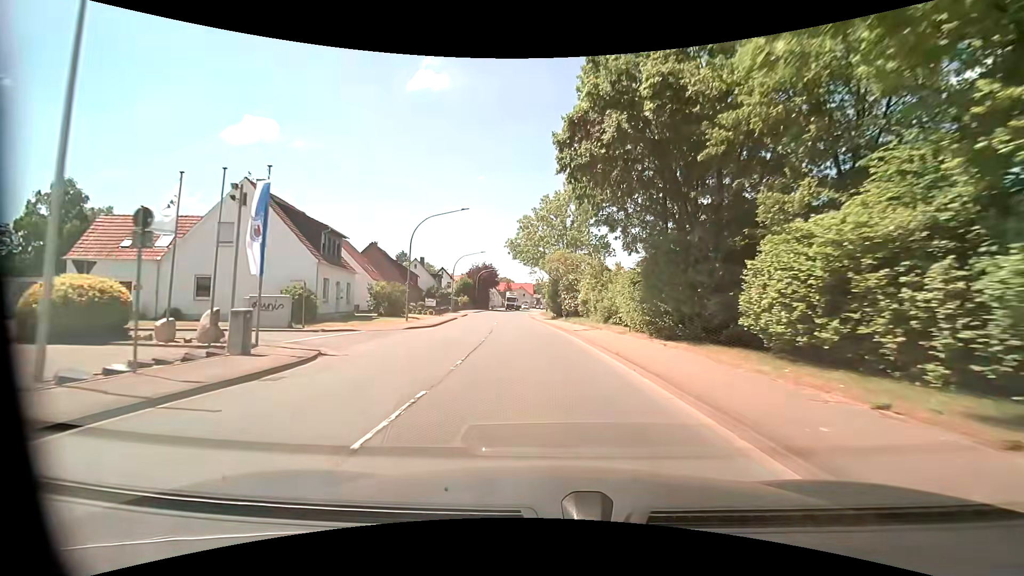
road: primary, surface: asphalt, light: Day
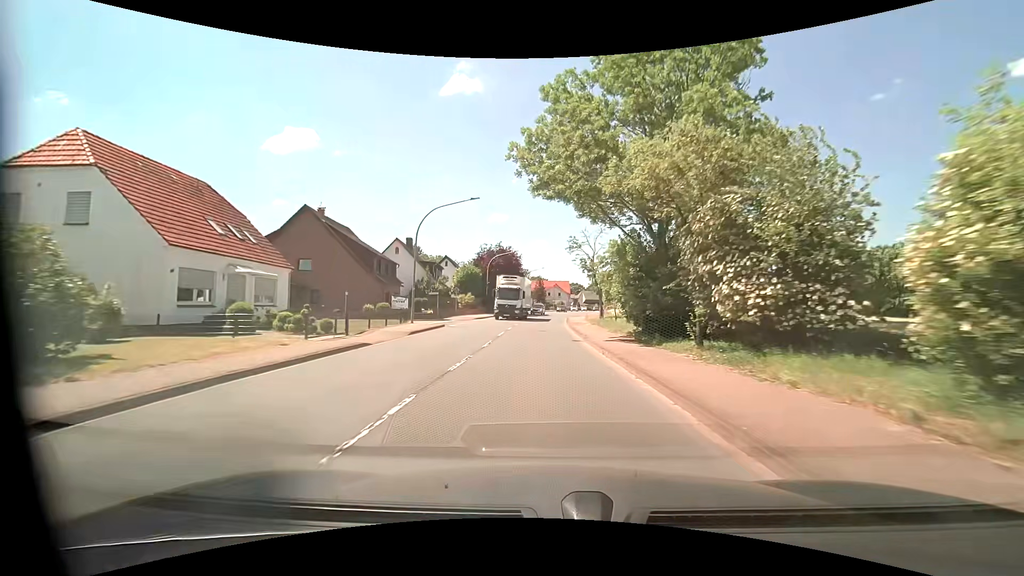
(-1.4, +31.2) m; -4°
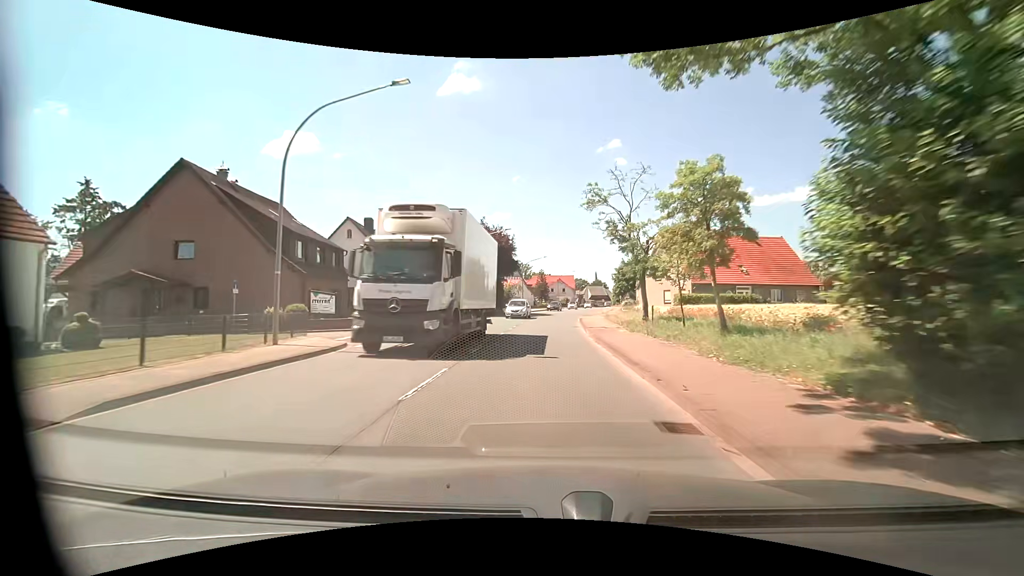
(0.0, +15.7) m; 0°
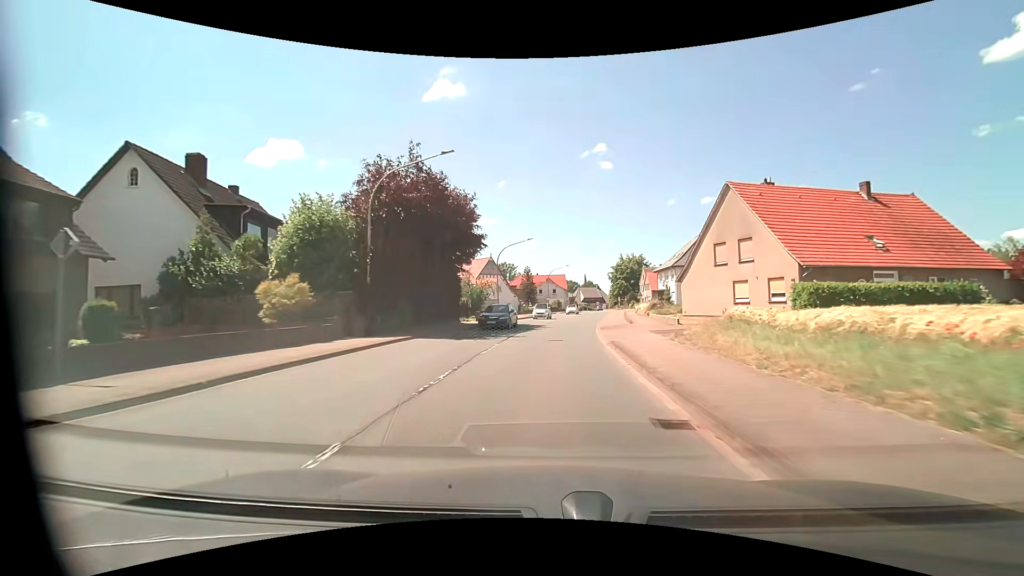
(+0.2, +23.5) m; +1°
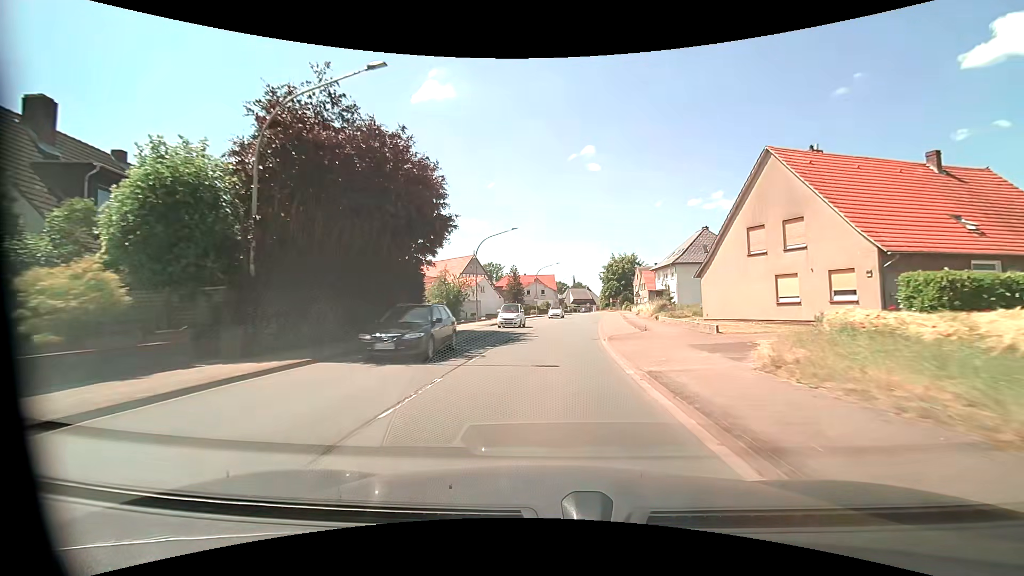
(+0.1, +7.7) m; +1°
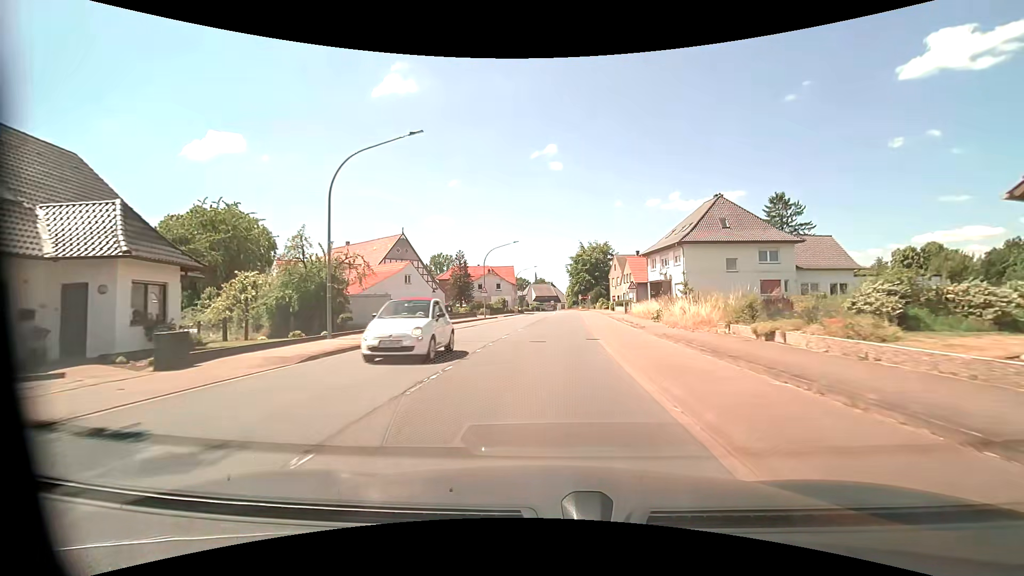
(+1.0, +23.0) m; +5°
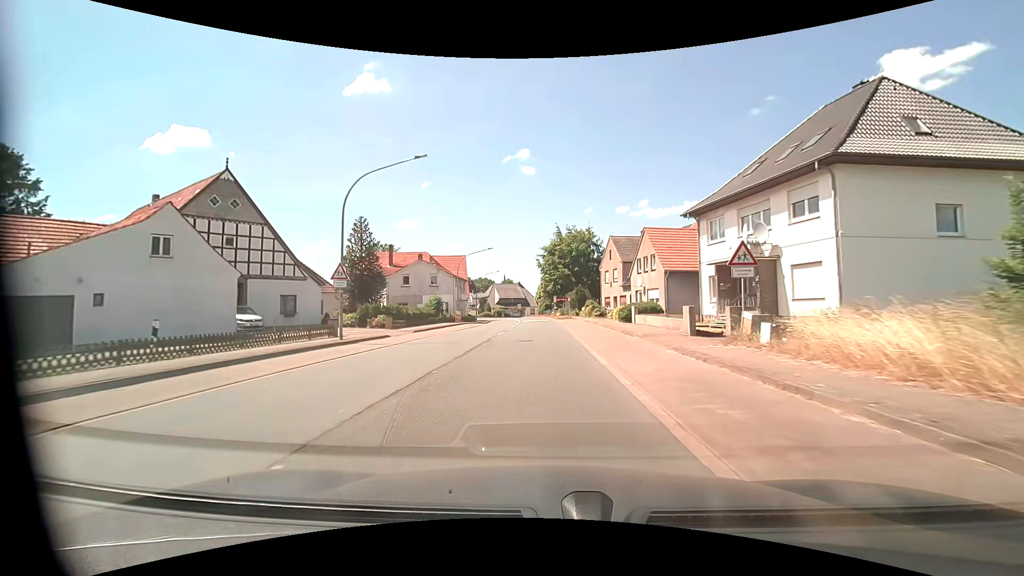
(+1.0, +30.7) m; +3°
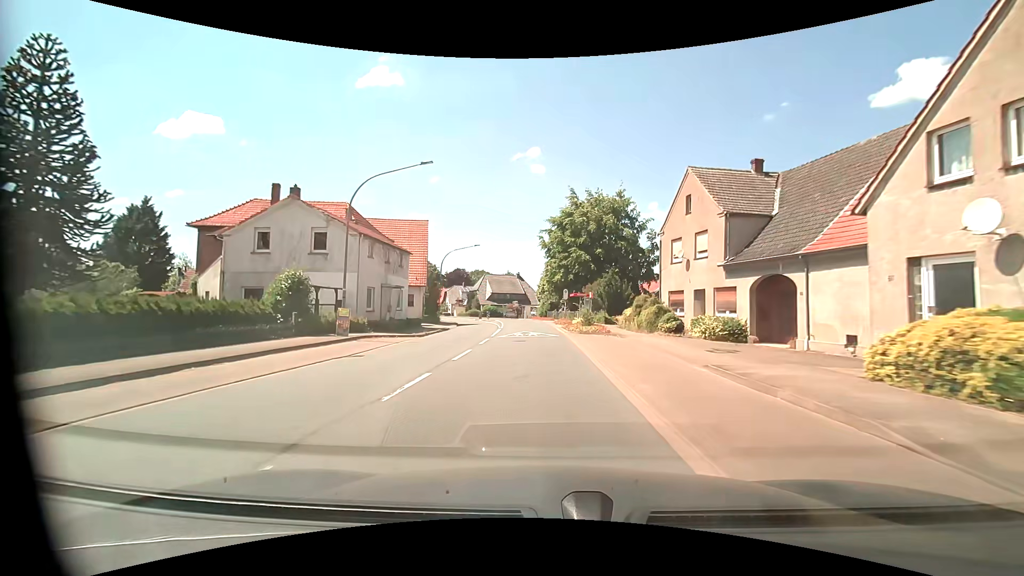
(0.0, +30.5) m; -1°
(0, +10) (0, +20) (0, +30) (-1, +40) (-1, +50) (-2, +60) (-4, +70) (-8, +79) (-12, +88) (-16, +97) m
